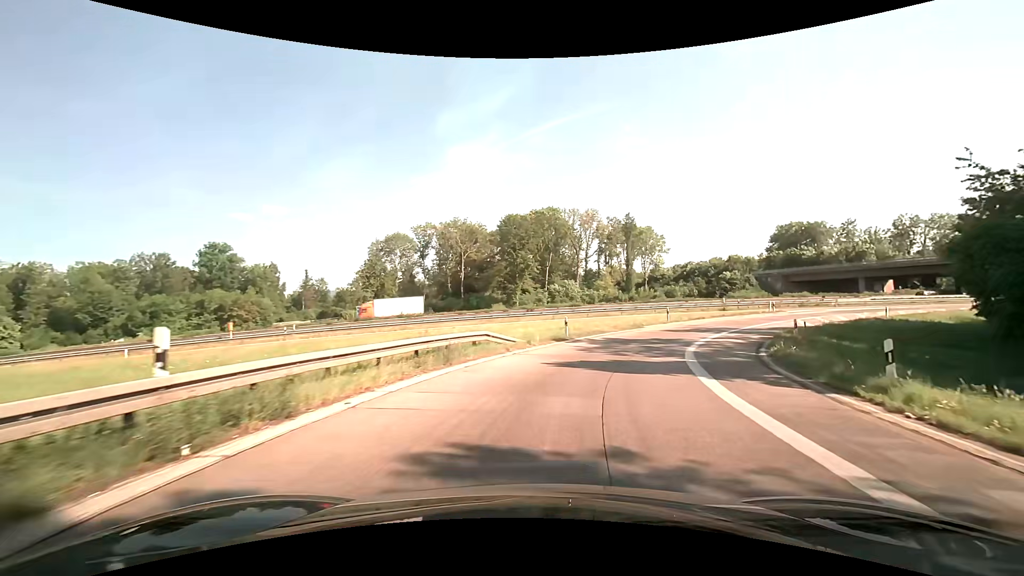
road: motorway_link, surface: asphalt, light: Day
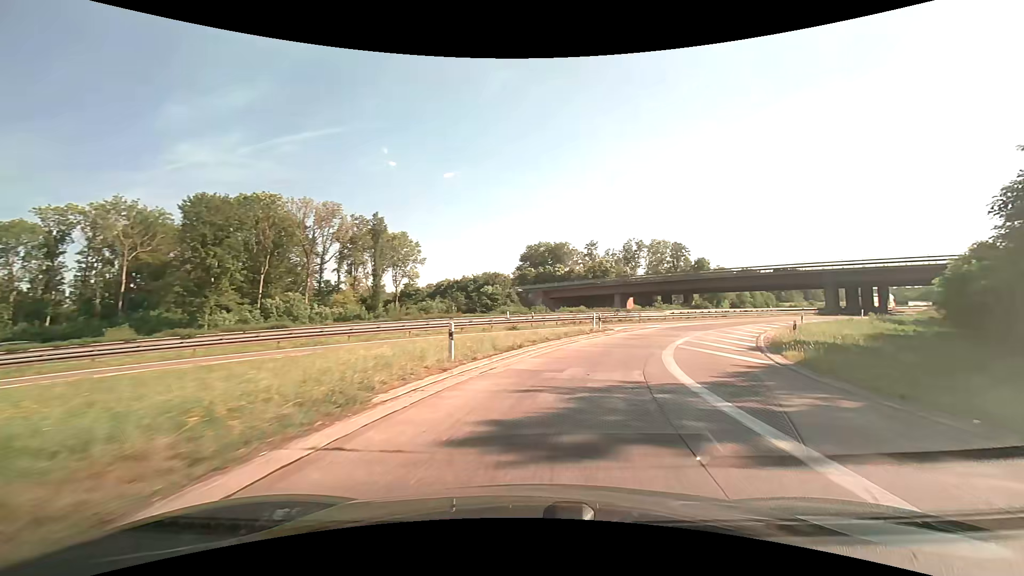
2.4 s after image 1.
(+5.3, +25.9) m; +28°
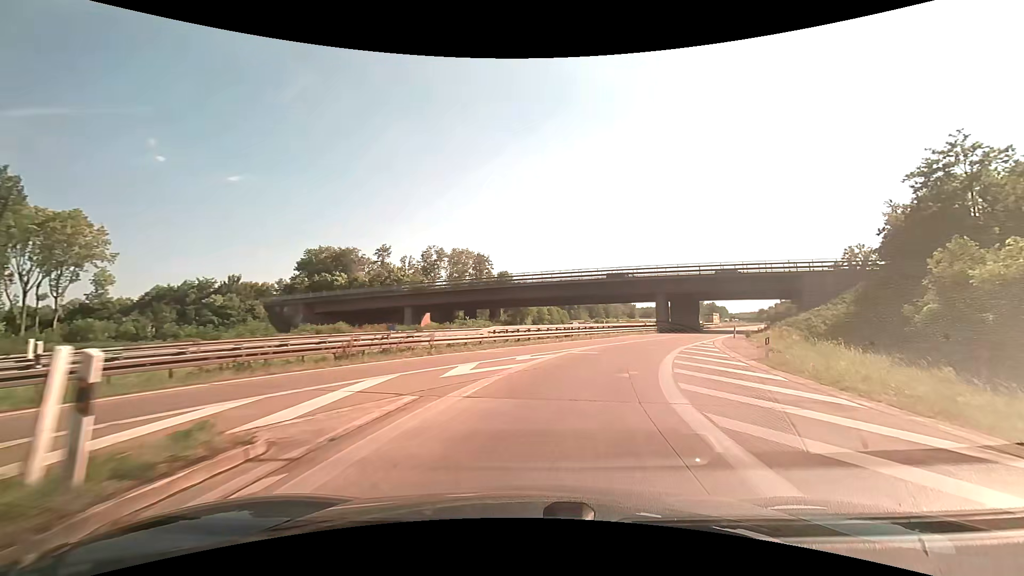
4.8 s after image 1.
(+5.5, +26.2) m; +22°
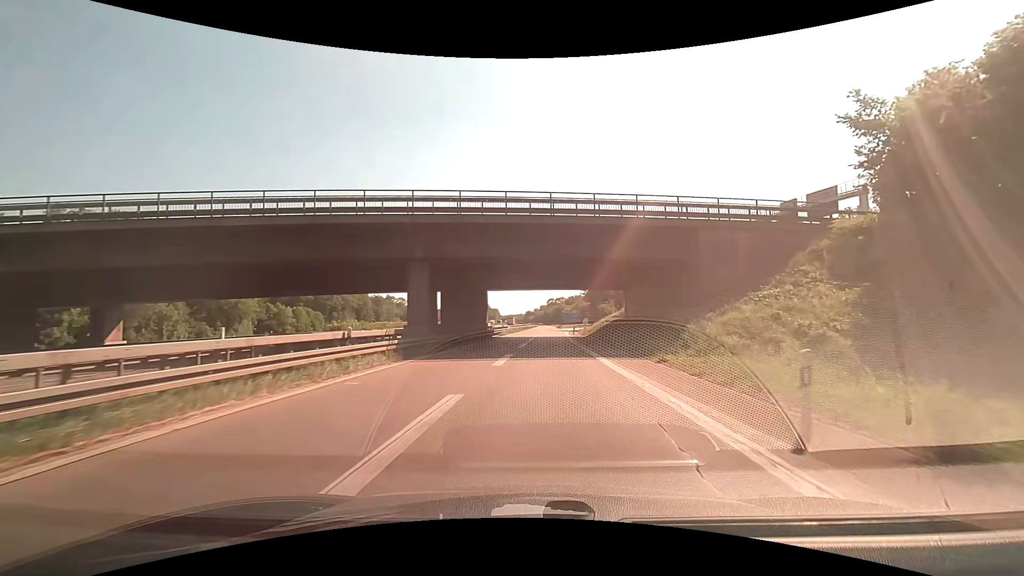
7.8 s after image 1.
(+10.4, +37.7) m; +25°
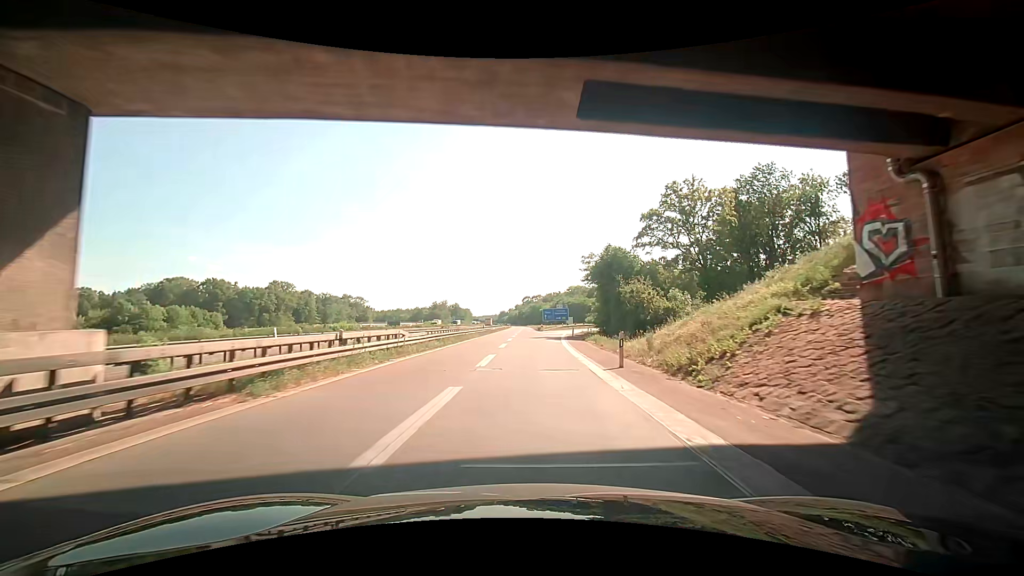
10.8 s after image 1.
(+2.2, +47.3) m; +4°
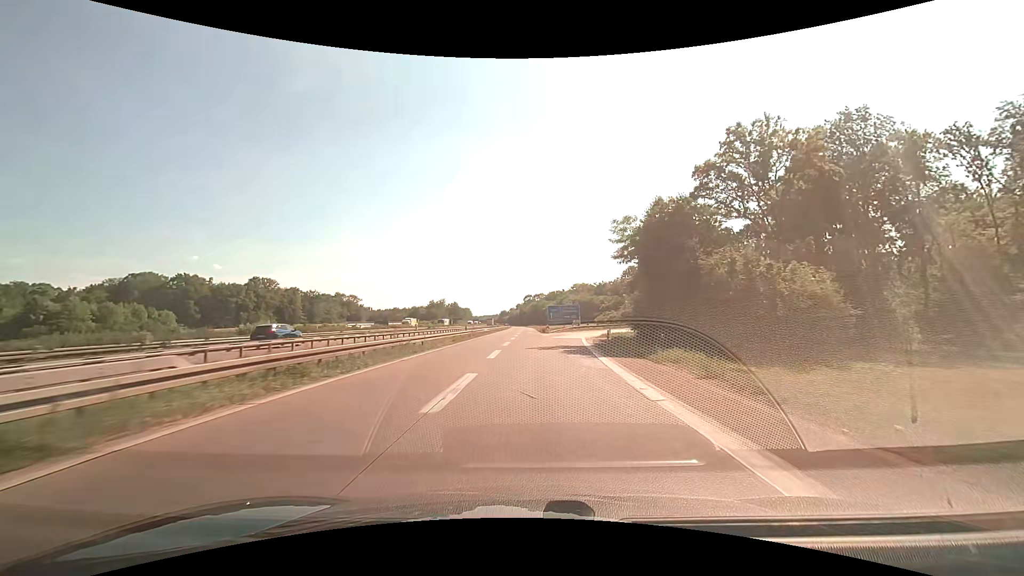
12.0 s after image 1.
(-0.3, +21.1) m; -1°
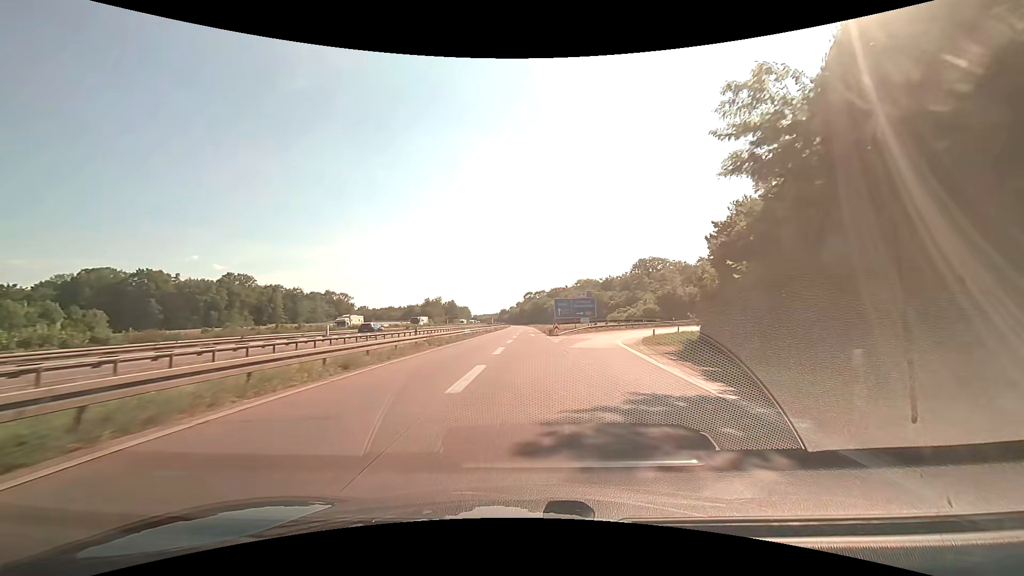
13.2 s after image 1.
(+0.1, +21.8) m; 0°
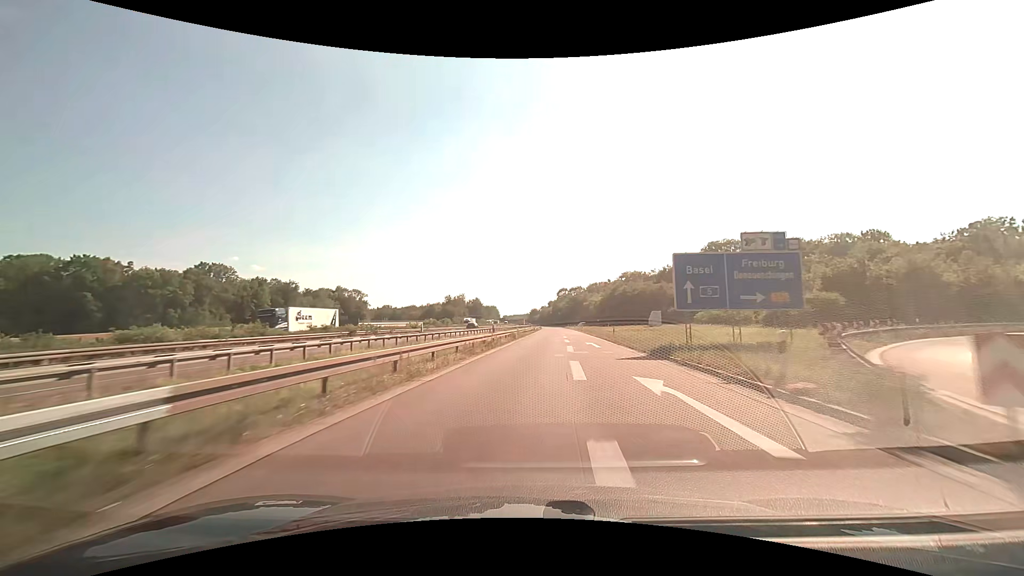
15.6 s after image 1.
(-1.8, +46.1) m; -4°
(0, +10) (0, +20) (0, +30) (+1, +40) (+1, +50) (+2, +60) (+2, +70) (+3, +80) (+3, +90) (+4, +100) m
